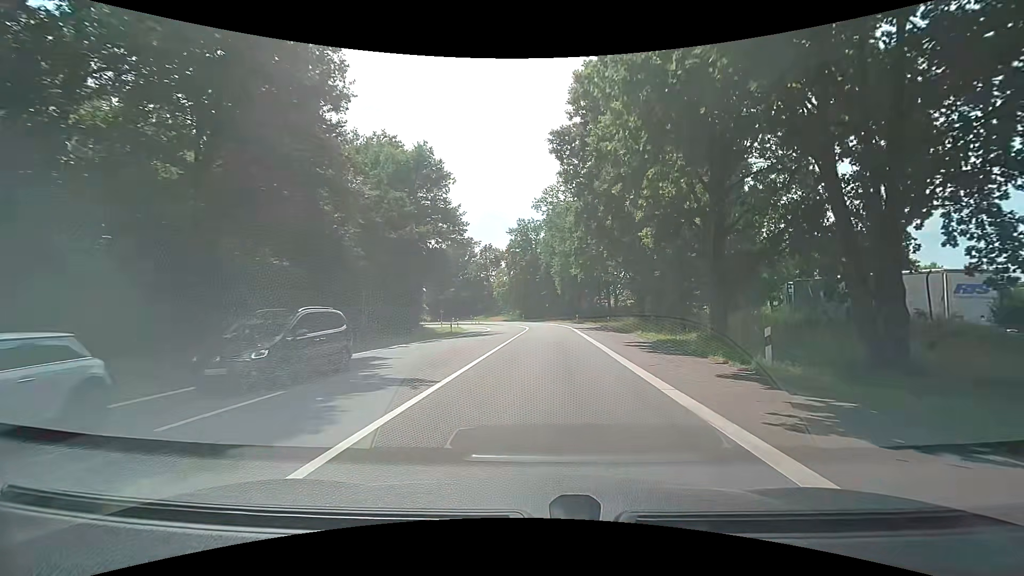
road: motorway_link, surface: asphalt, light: Day
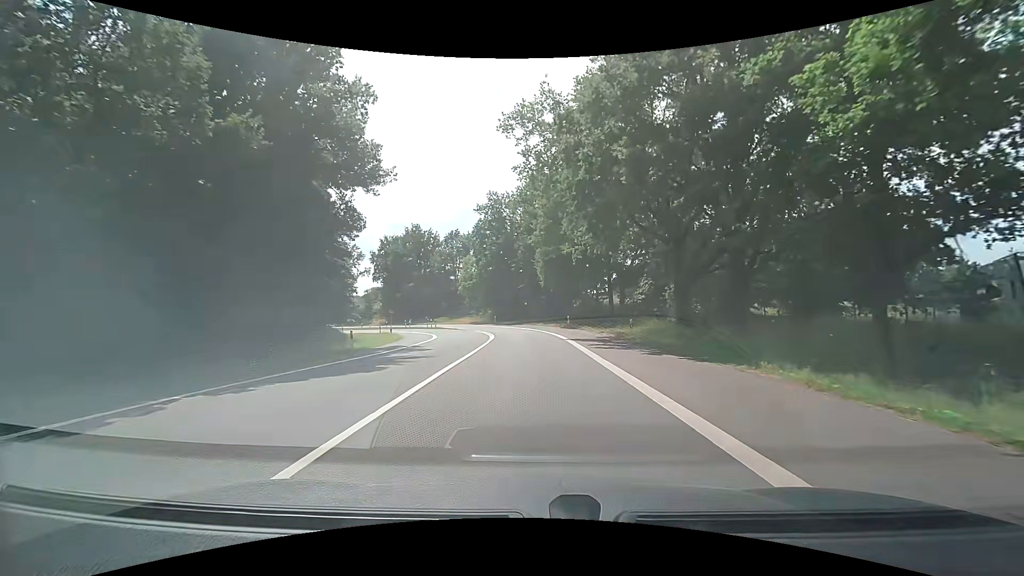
(+0.8, +21.3) m; +3°
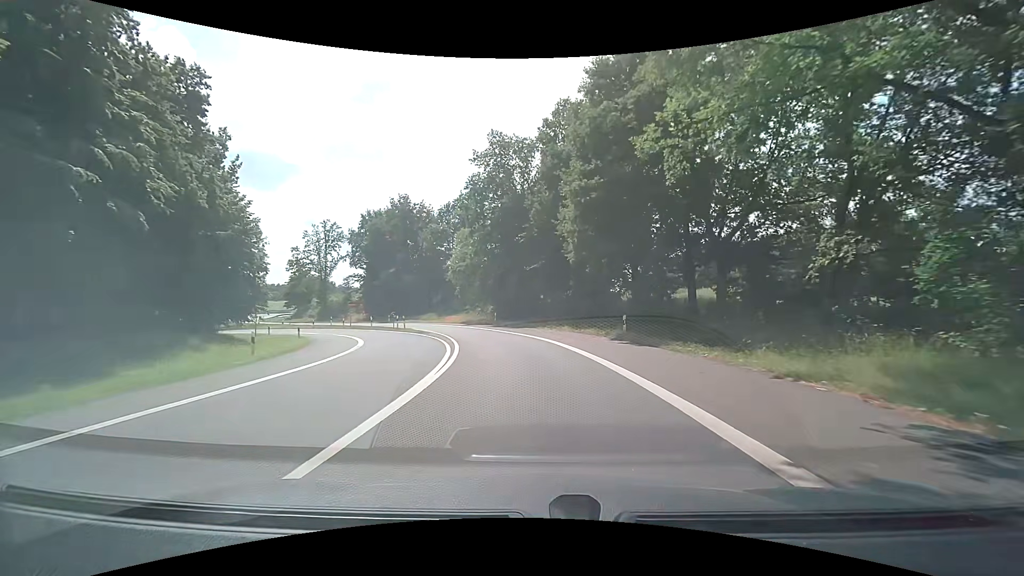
(-0.1, +22.9) m; -1°
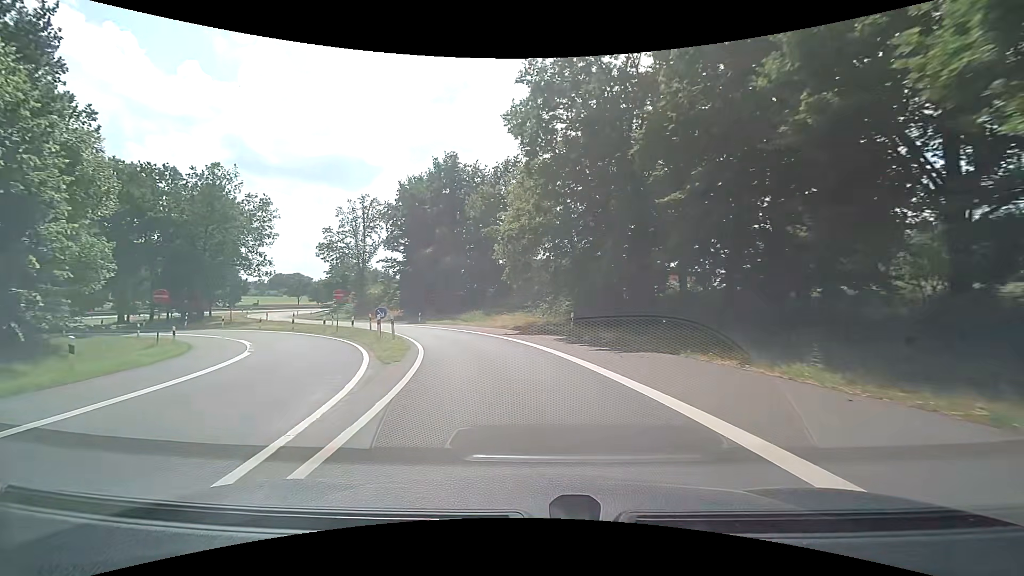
(-1.8, +22.4) m; -10°
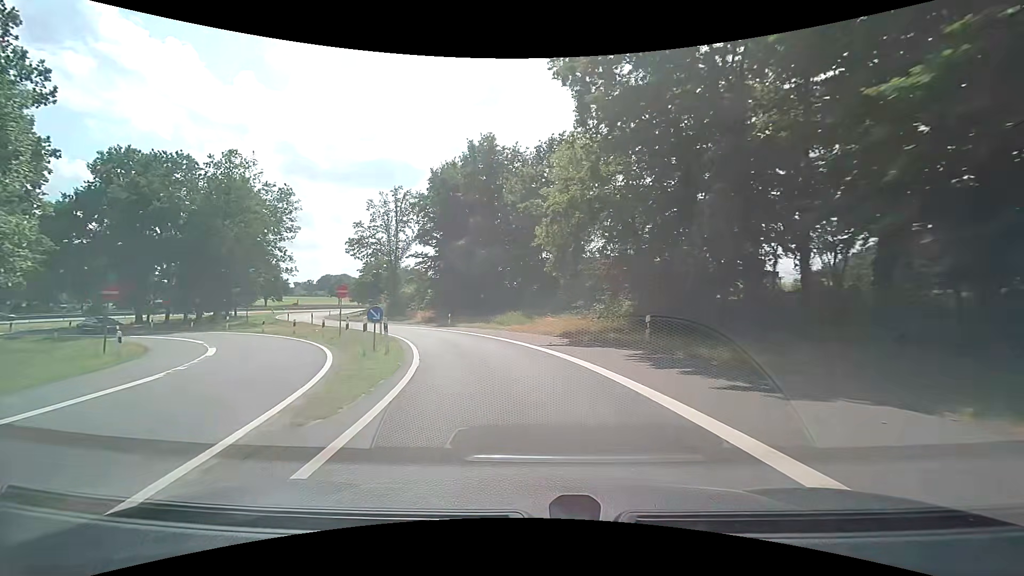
(-0.3, +7.4) m; -5°
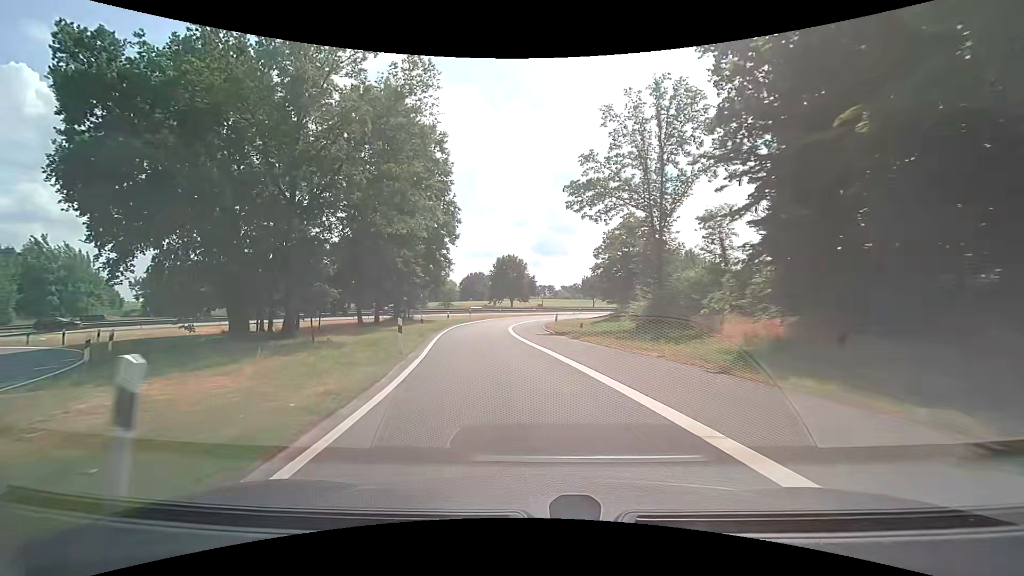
(-8.8, +35.9) m; -29°
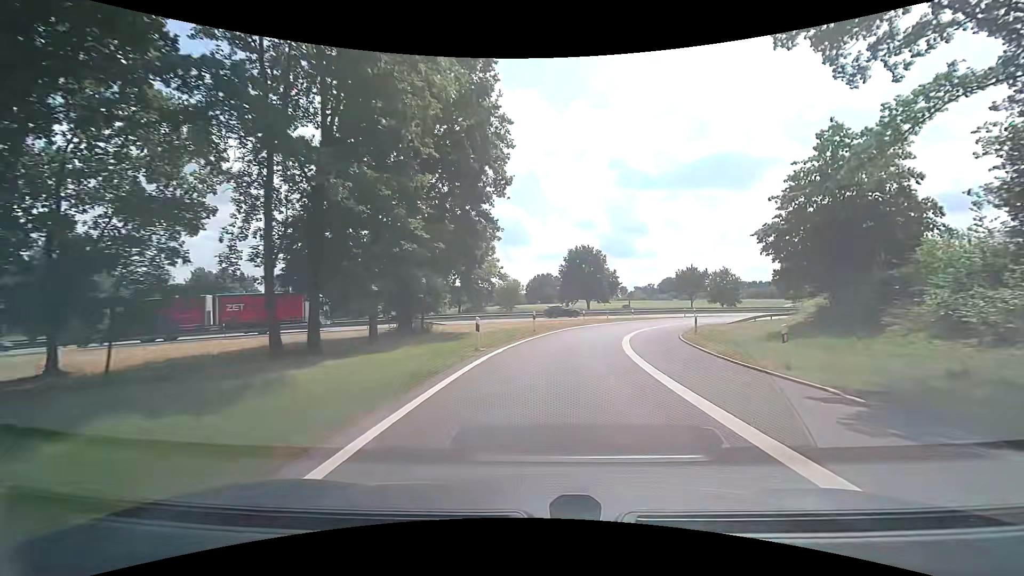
(-2.7, +23.5) m; -8°
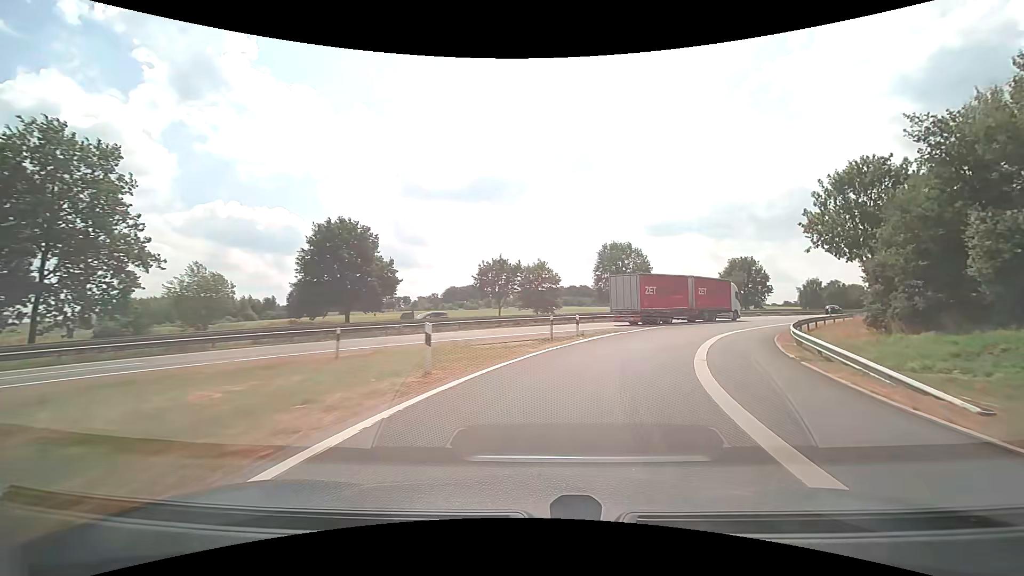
(+6.5, +40.0) m; +23°
(+1, +10) (+3, +20) (+8, +29) (+13, +37) (+19, +45) (+25, +53) (+32, +60) (+39, +67) (+46, +75) (+53, +82) m
